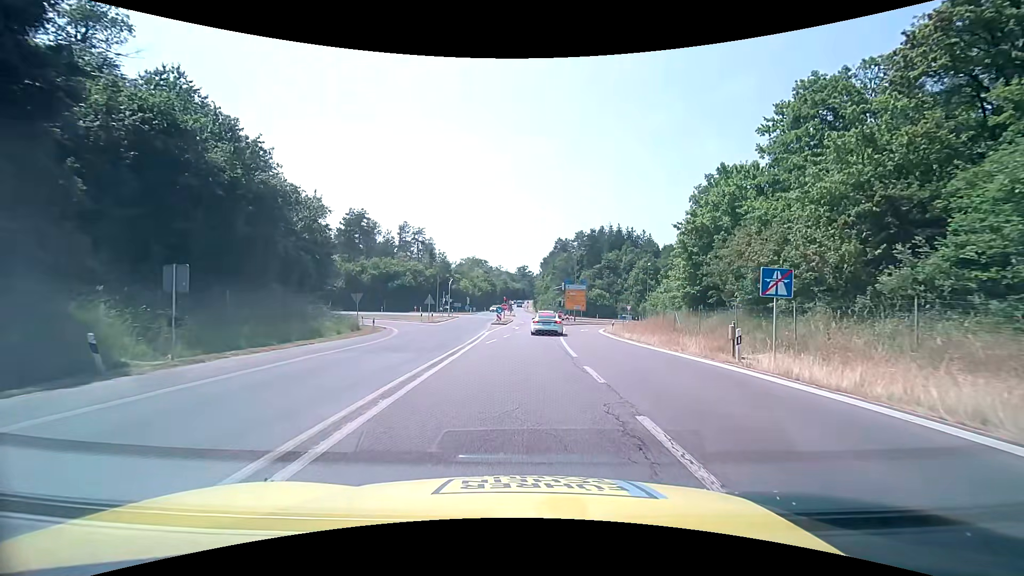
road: motorway_link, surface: asphalt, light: Day
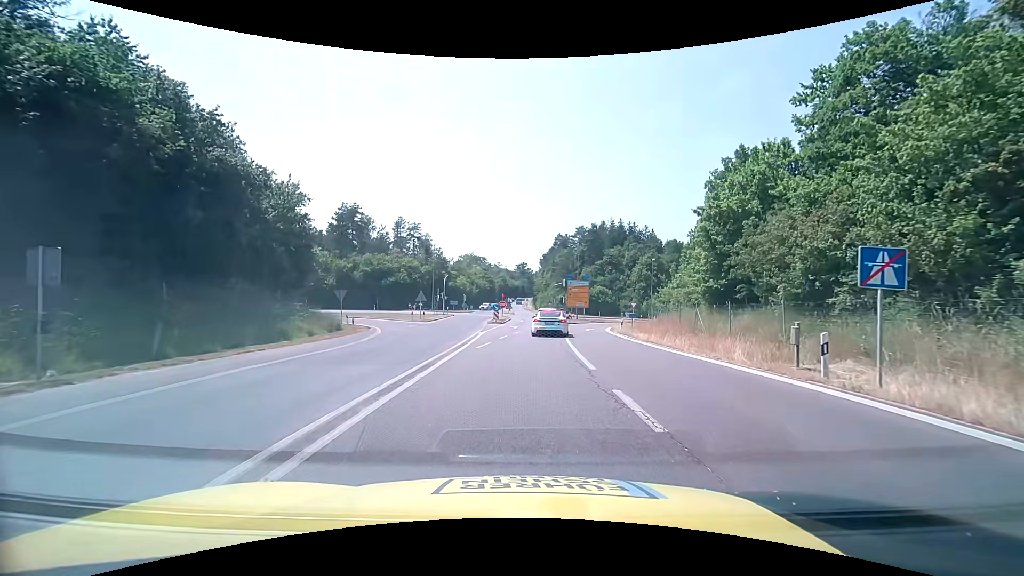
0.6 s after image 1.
(0.0, +4.1) m; 0°
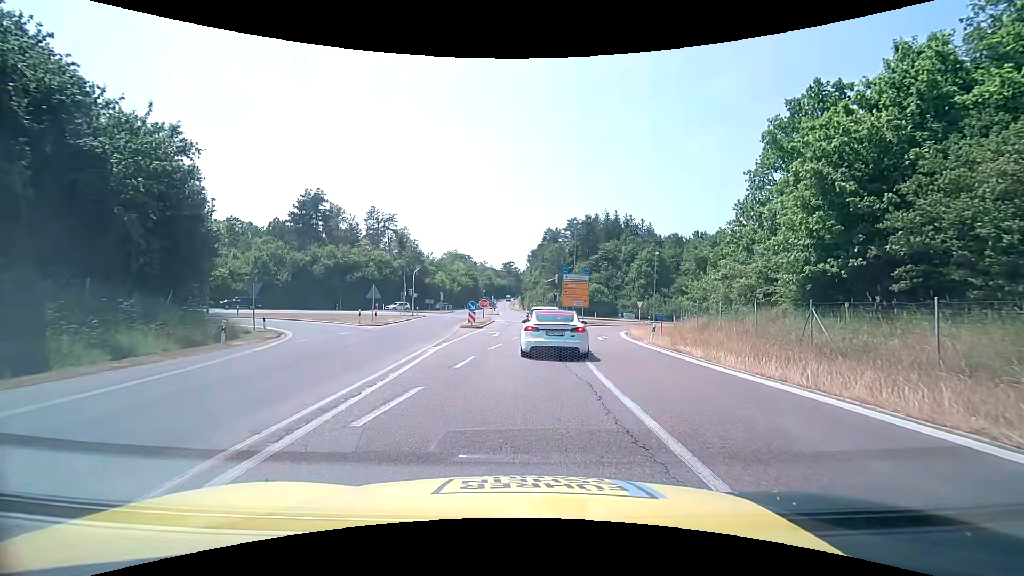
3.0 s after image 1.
(+0.1, +12.3) m; +1°
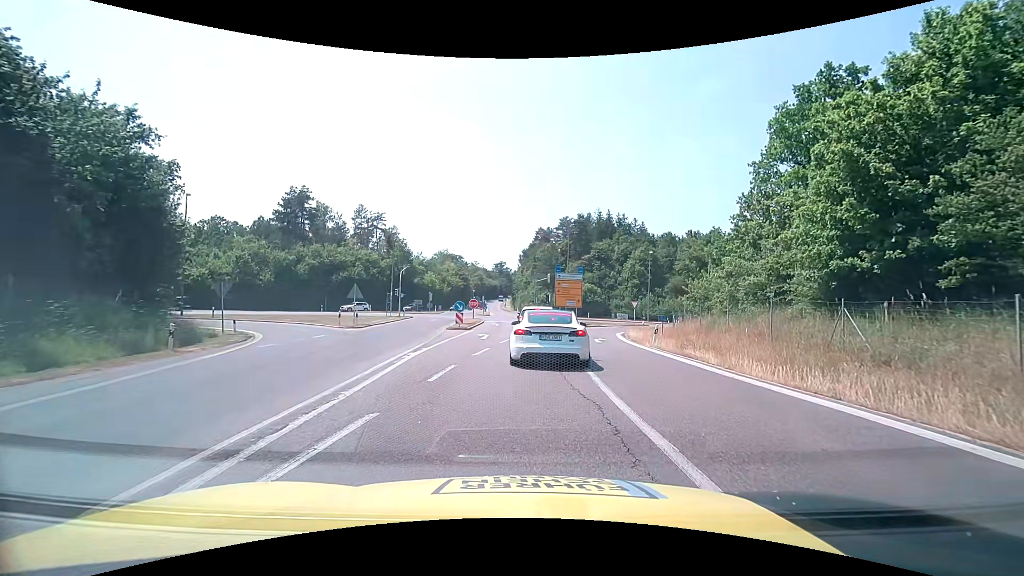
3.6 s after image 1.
(0.0, +2.2) m; +1°
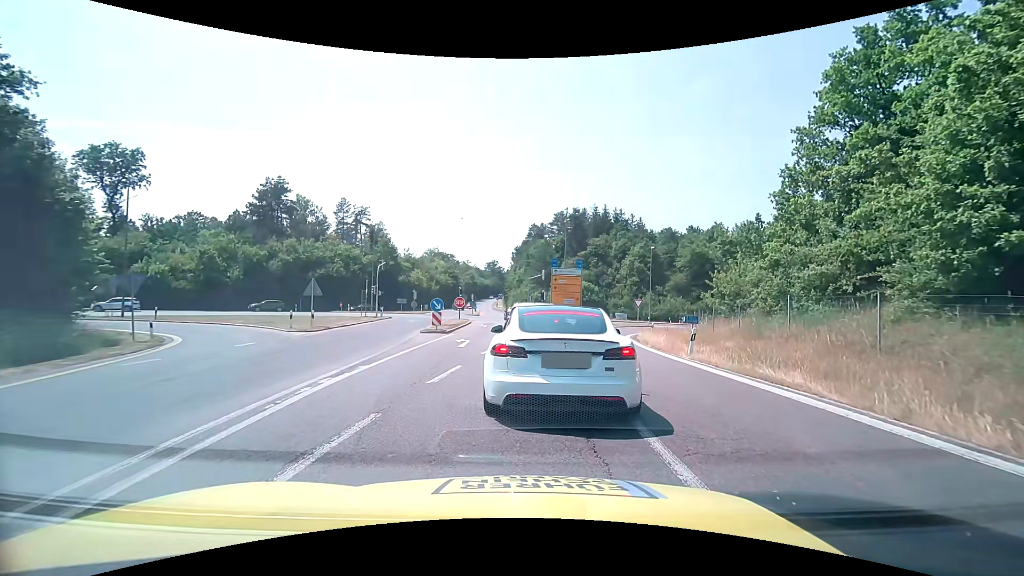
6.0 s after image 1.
(+0.1, +6.0) m; 0°
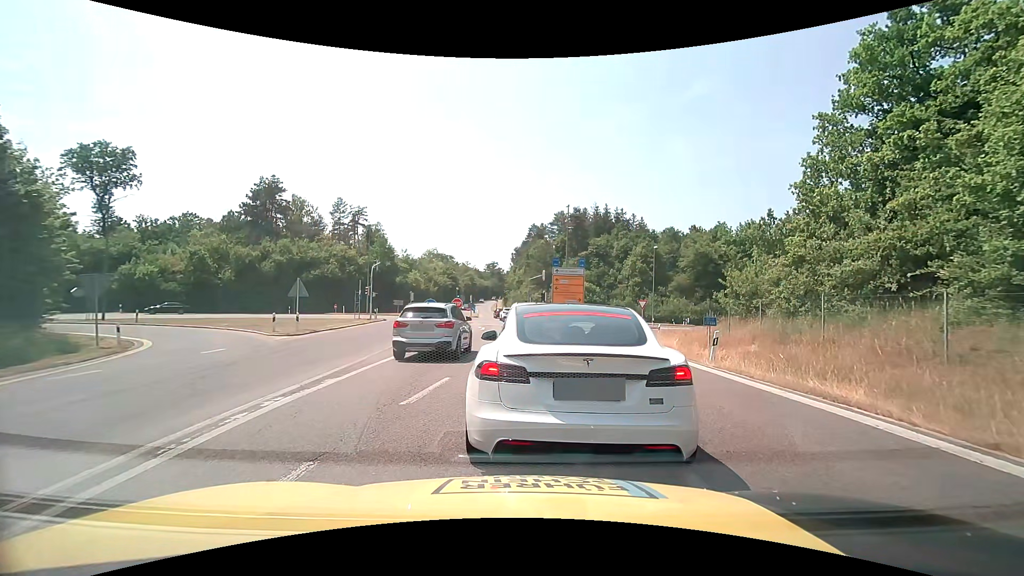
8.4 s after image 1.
(0.0, +1.9) m; +1°
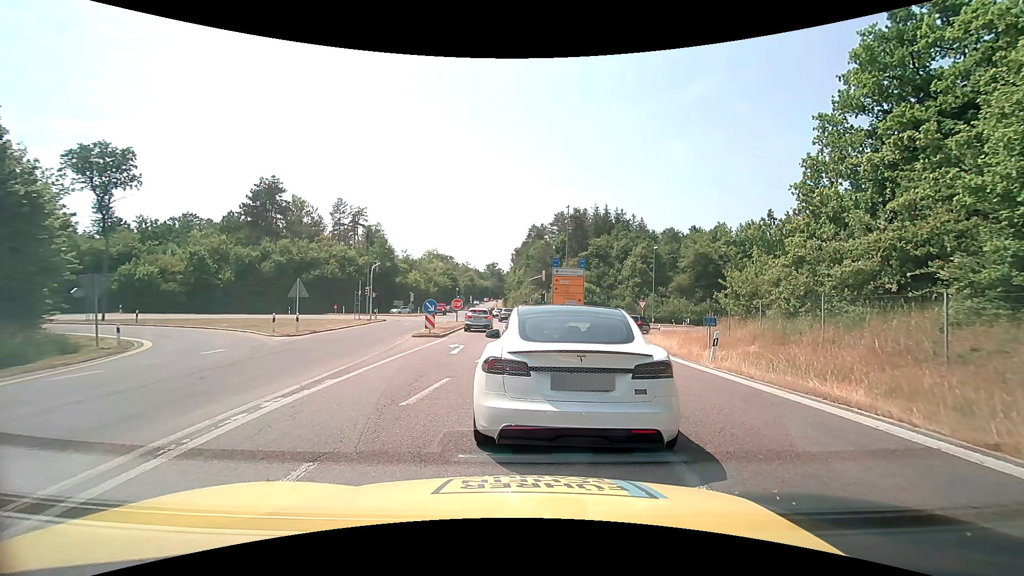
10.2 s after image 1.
(0.0, +0.1) m; 0°
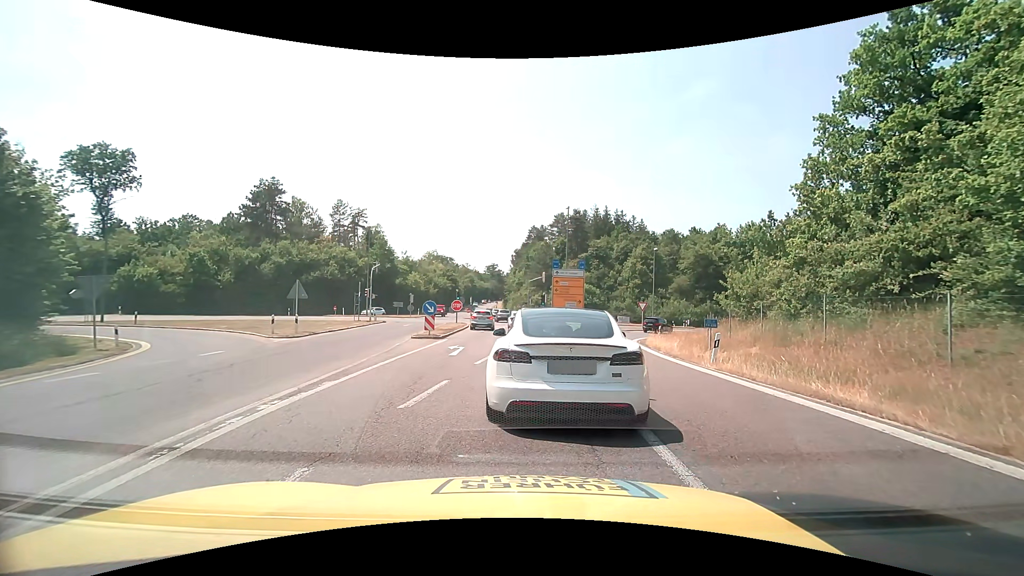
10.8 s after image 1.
(0.0, +0.1) m; 0°
(0, +10) (0, +20) (+1, +30) (0, +40) (0, +50) (-1, +60) (-2, +70) (-4, +80) (-5, +90) (-6, +100) m
